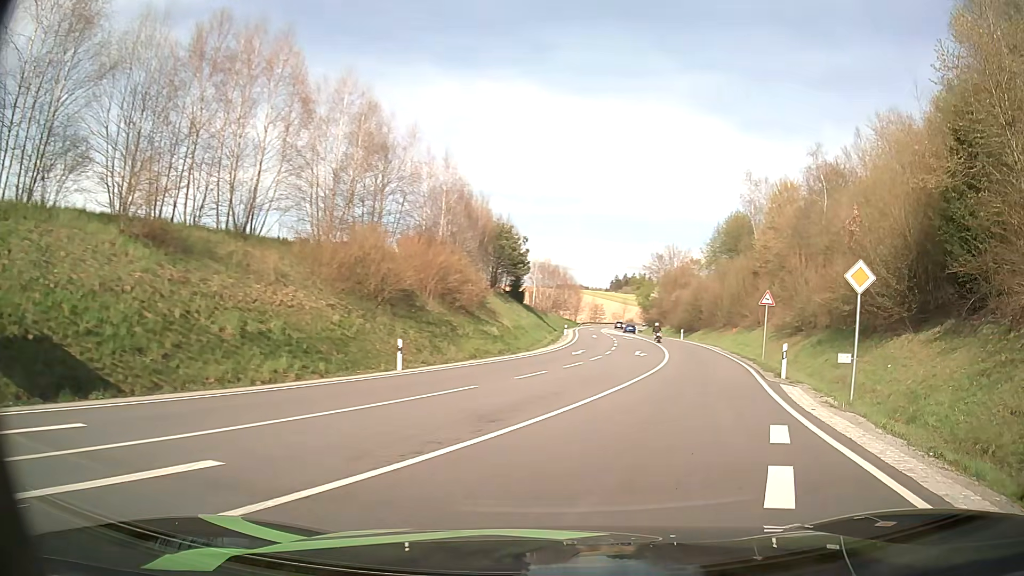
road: secondary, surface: asphalt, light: Day
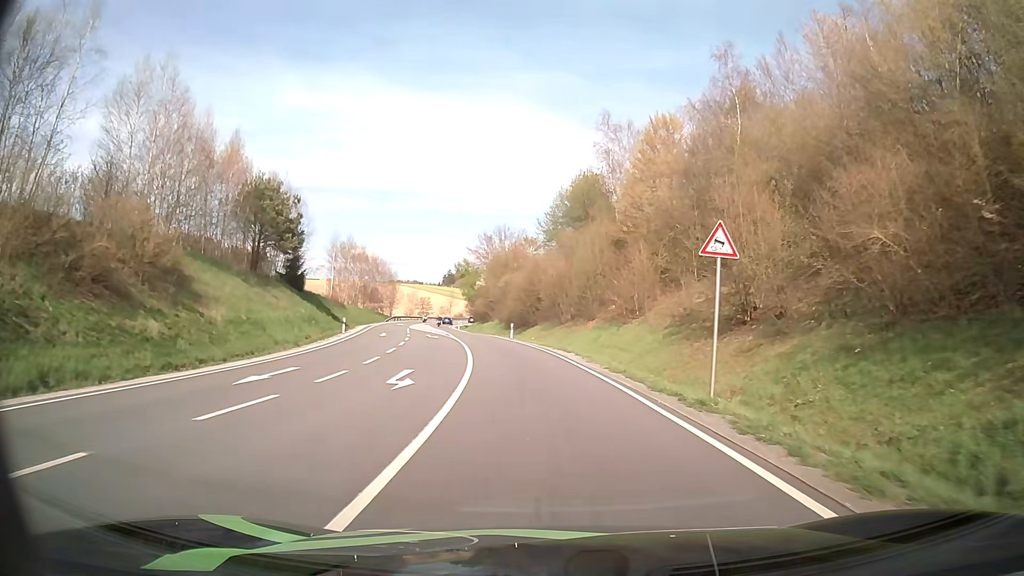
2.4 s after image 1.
(+4.6, +22.2) m; +14°
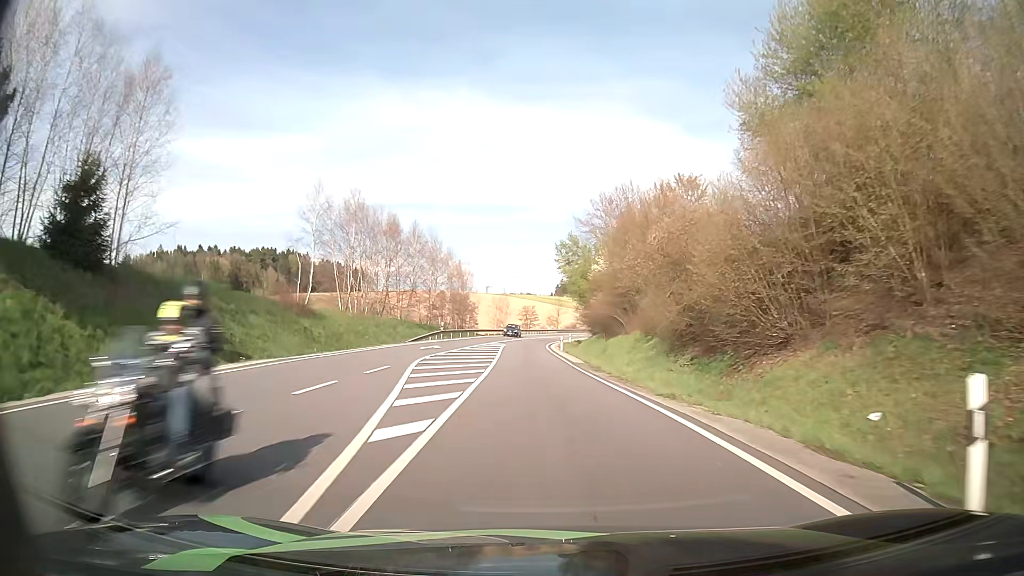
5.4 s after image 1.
(-4.4, +45.7) m; -9°
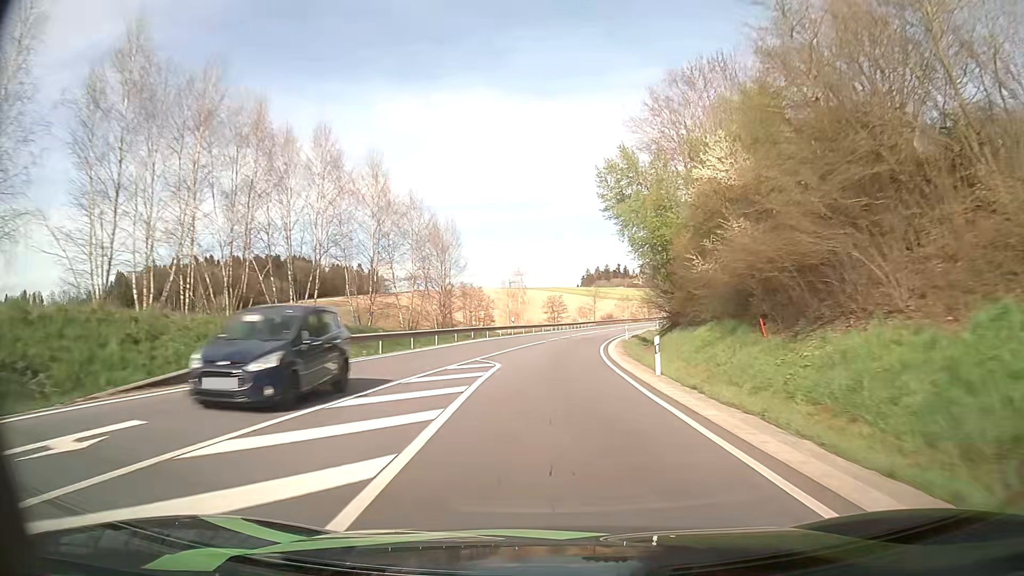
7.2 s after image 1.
(-1.1, +34.4) m; -2°
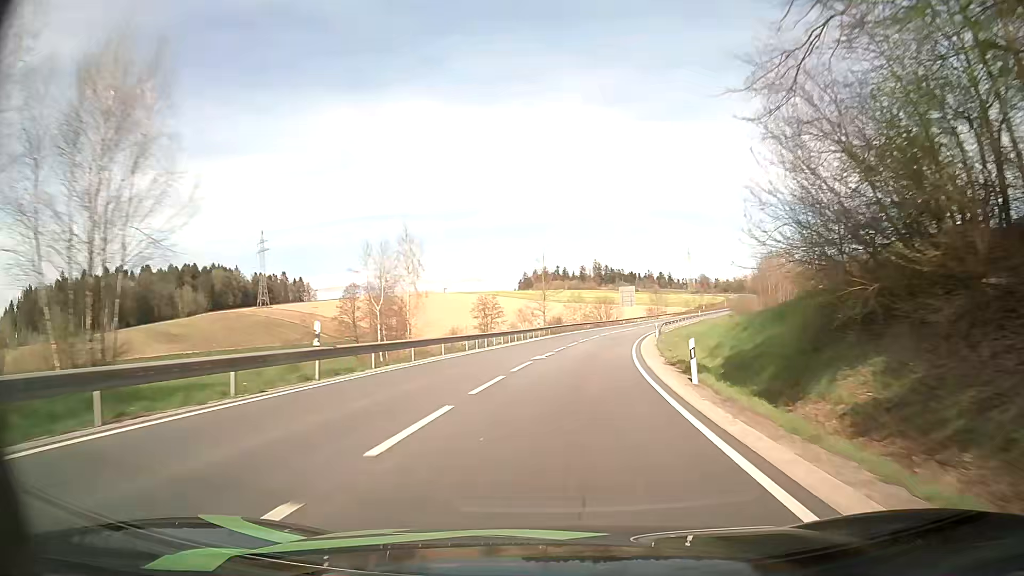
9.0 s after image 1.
(+1.0, +37.0) m; +4°
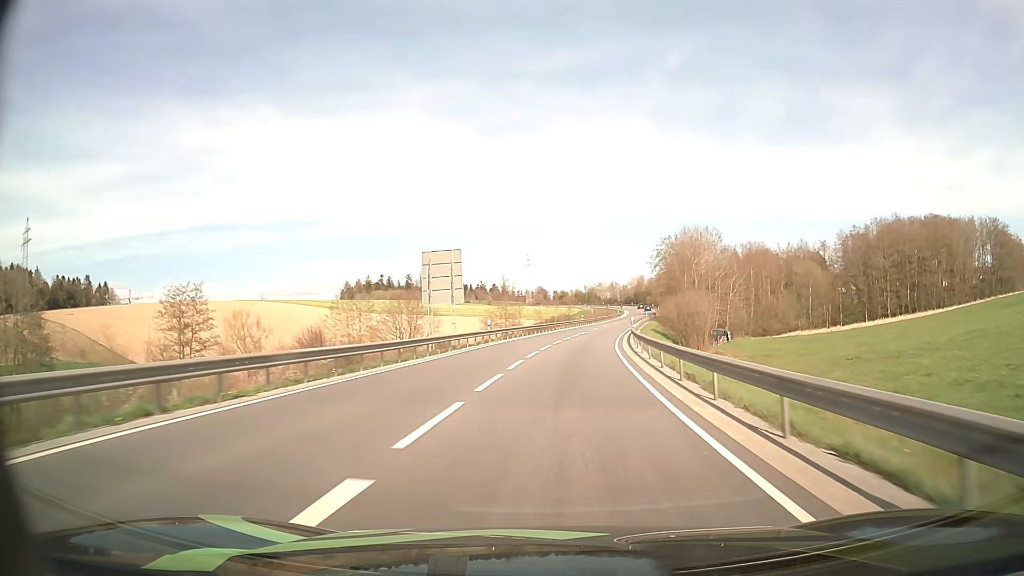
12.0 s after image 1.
(+8.9, +65.0) m; +15°
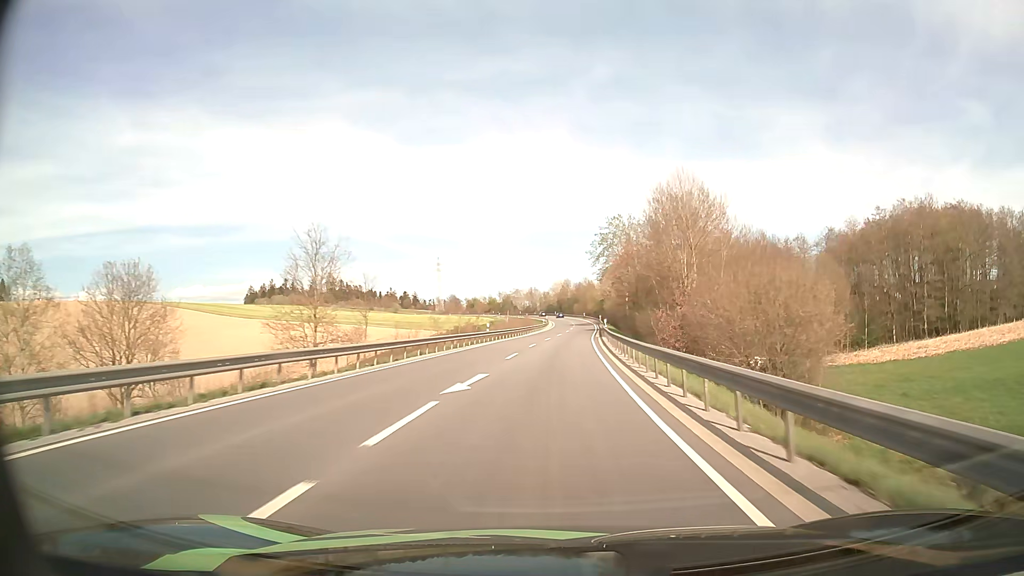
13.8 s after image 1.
(+2.8, +41.8) m; +7°
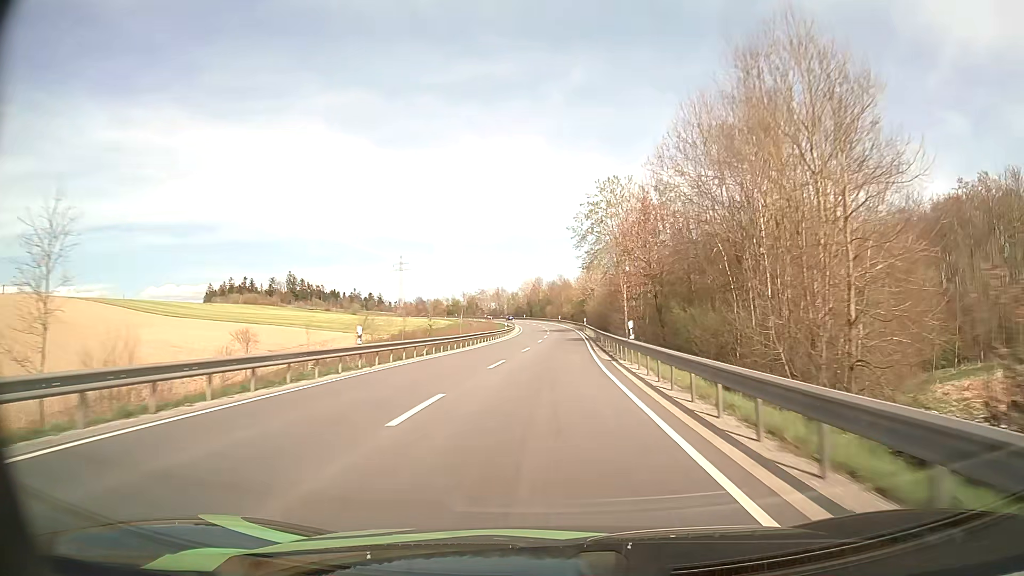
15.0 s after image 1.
(+0.7, +29.2) m; +3°
(0, +10) (0, +20) (0, +30) (+1, +40) (+1, +50) (+2, +60) (+2, +70) (+2, +80) (+2, +90) (+2, +100) m
